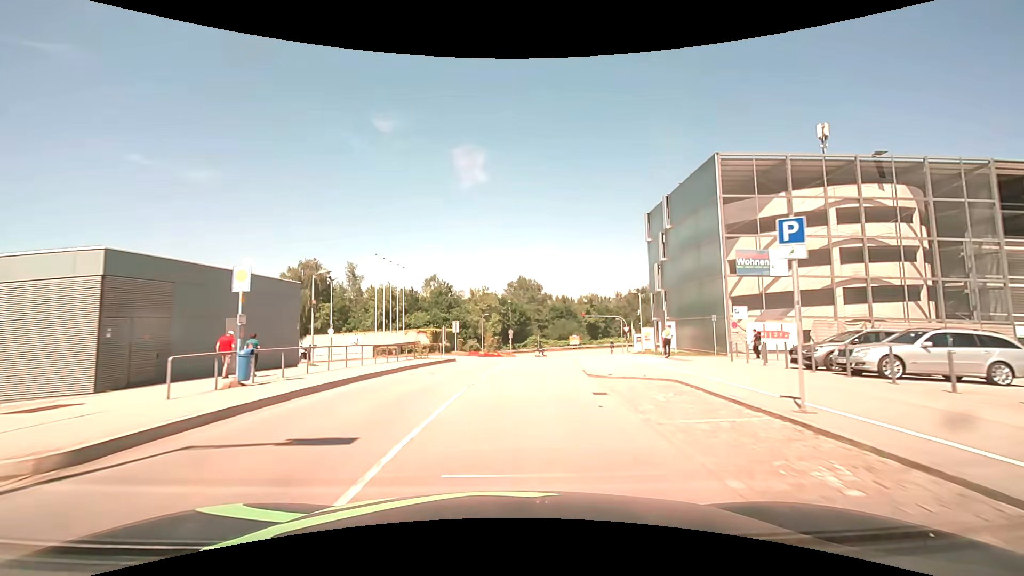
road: residential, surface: asphalt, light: Day
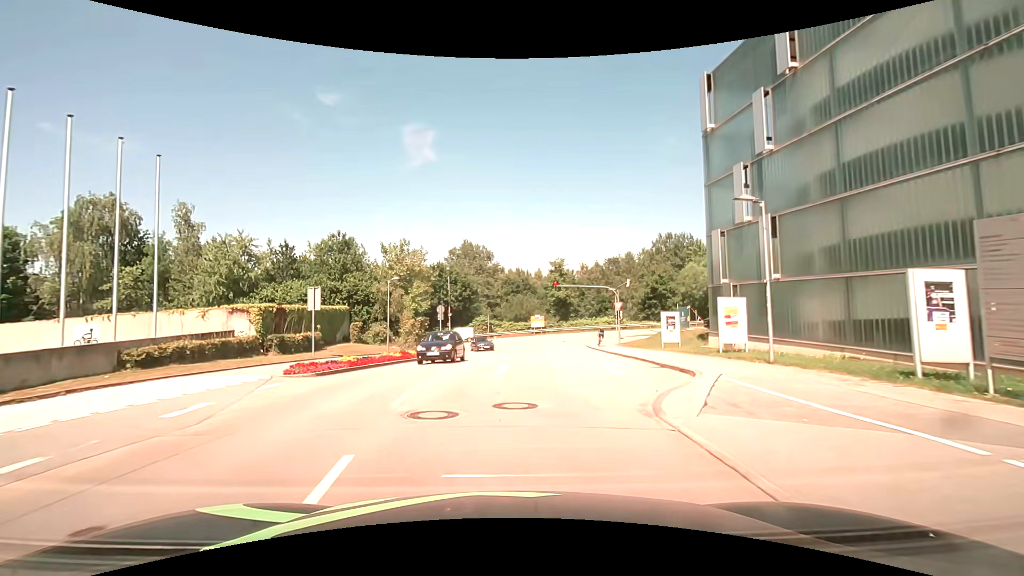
(+1.4, +26.7) m; +6°
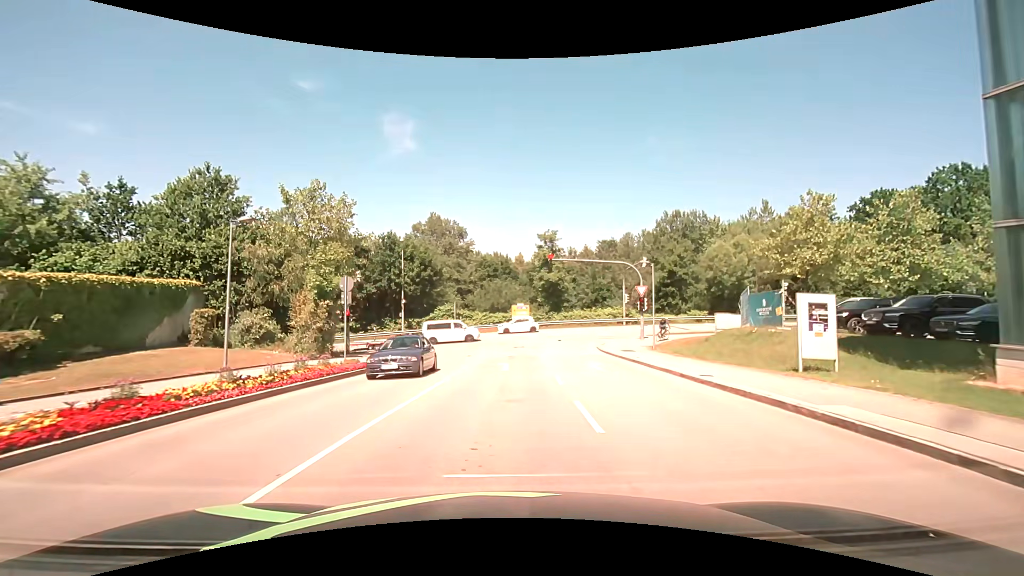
(+0.4, +17.0) m; +2°
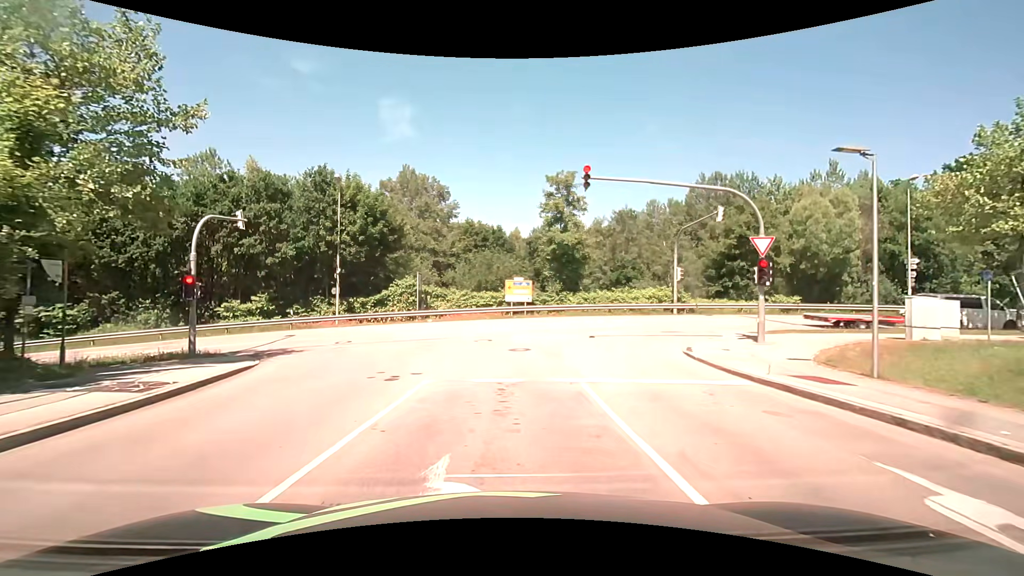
(+0.1, +17.6) m; +1°
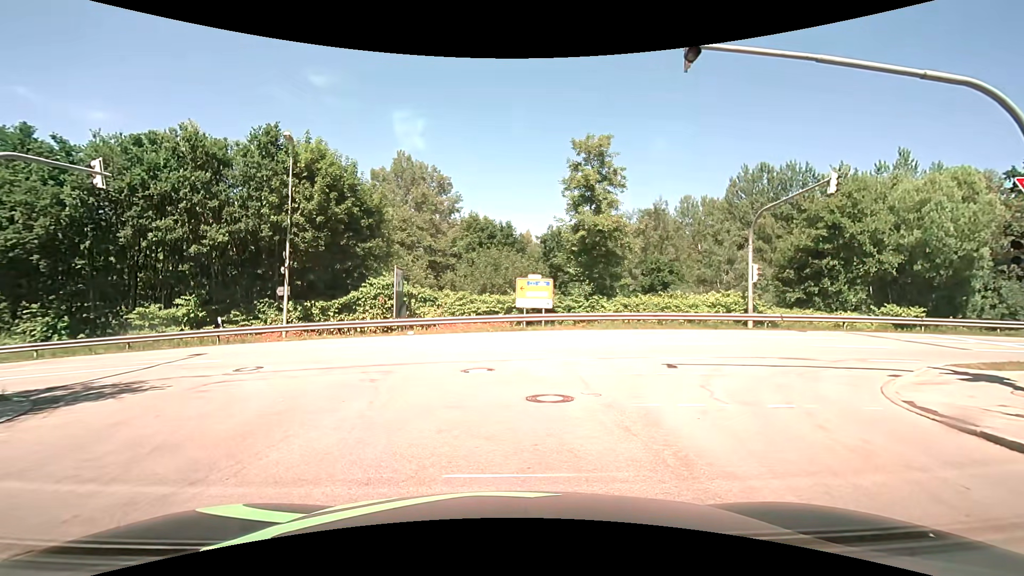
(-0.1, +8.7) m; 0°
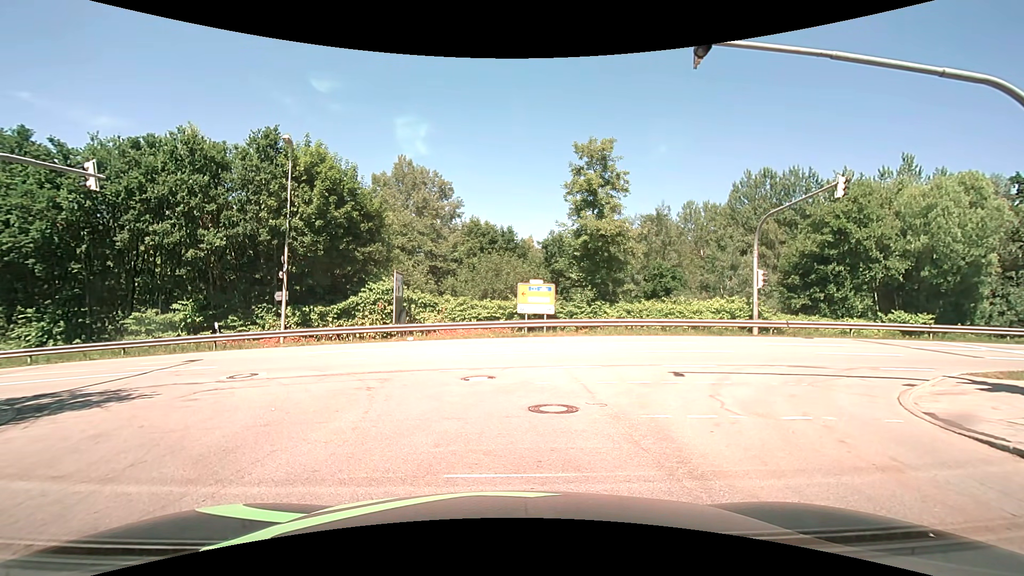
(0.0, +0.4) m; 0°
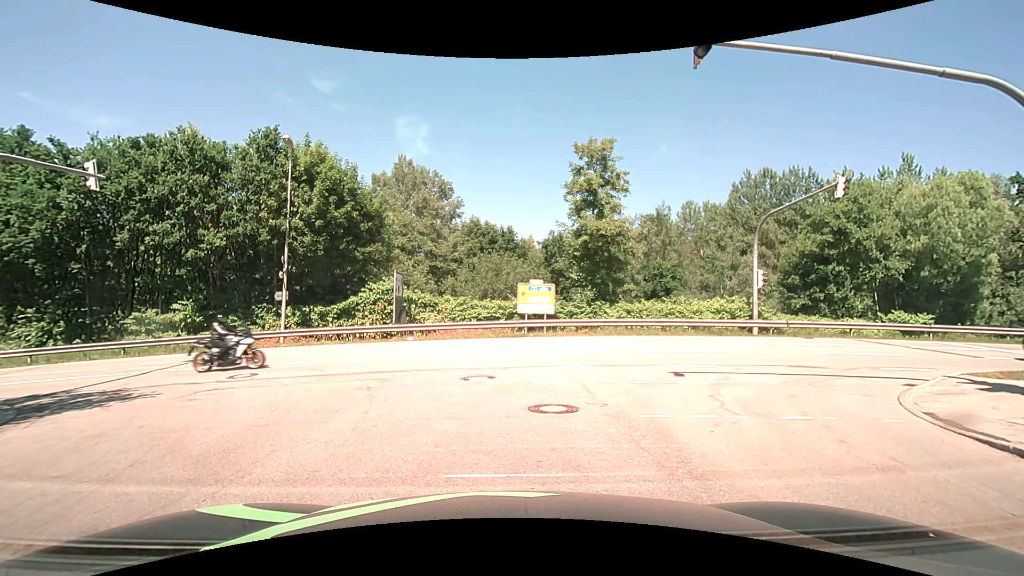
(0.0, 0.0) m; 0°
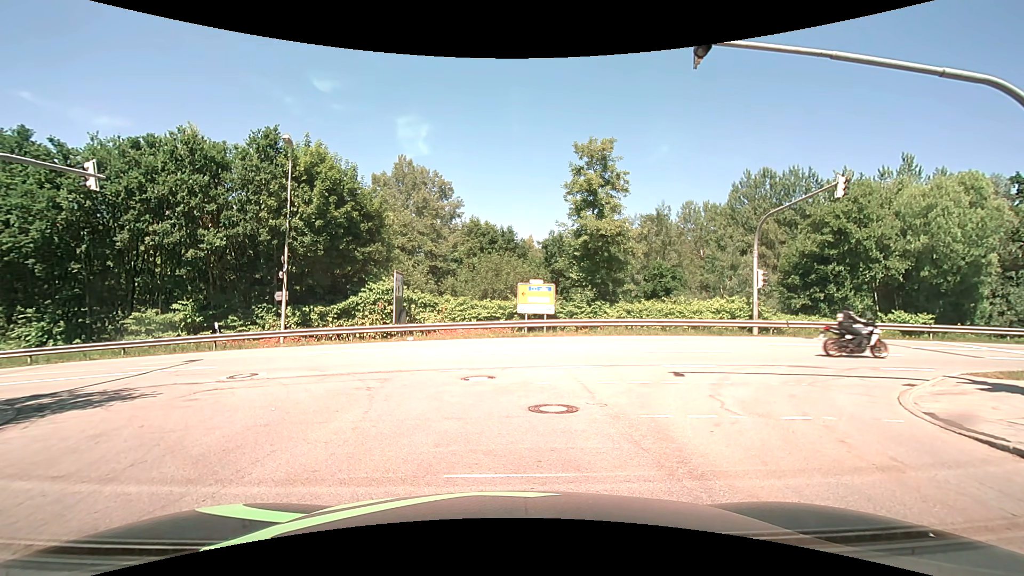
(0.0, 0.0) m; 0°
(-1, +10) (-6, +18) (-16, +22) (-26, +22) (-36, +21) (-46, +20) (-56, +19) (-65, +18) (-75, +17) (-85, +16) m
